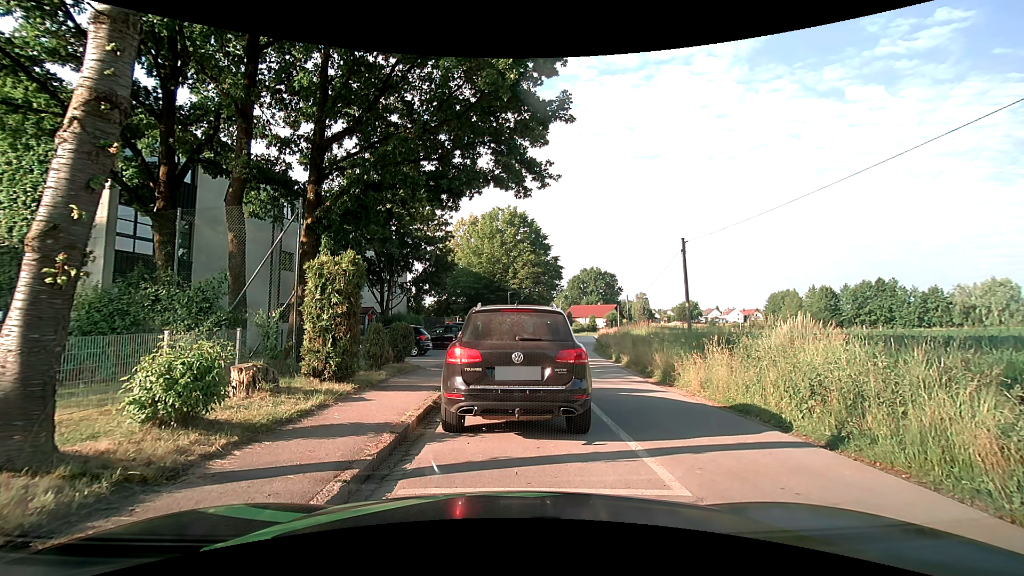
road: residential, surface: asphalt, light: Day
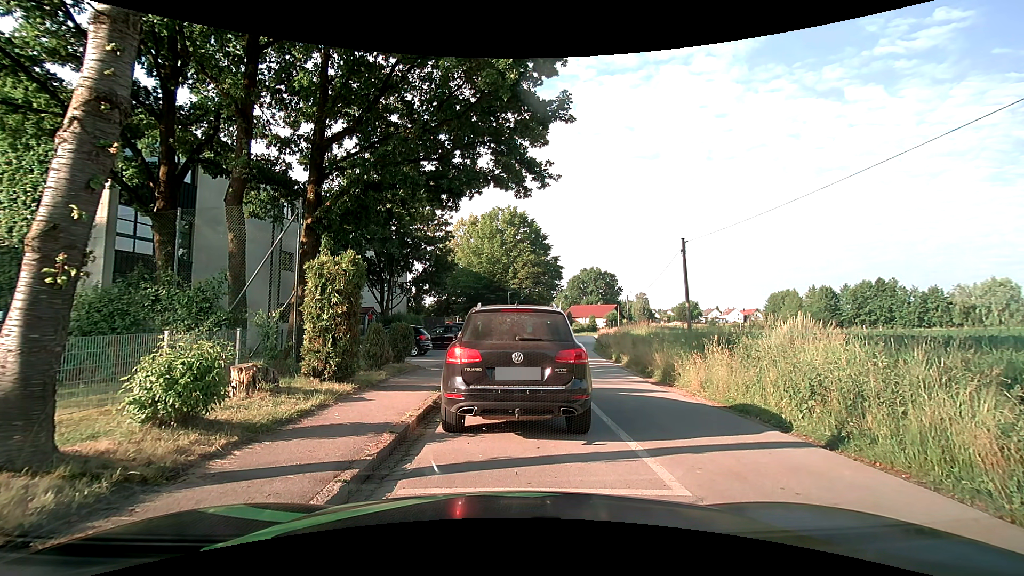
(0.0, 0.0) m; 0°
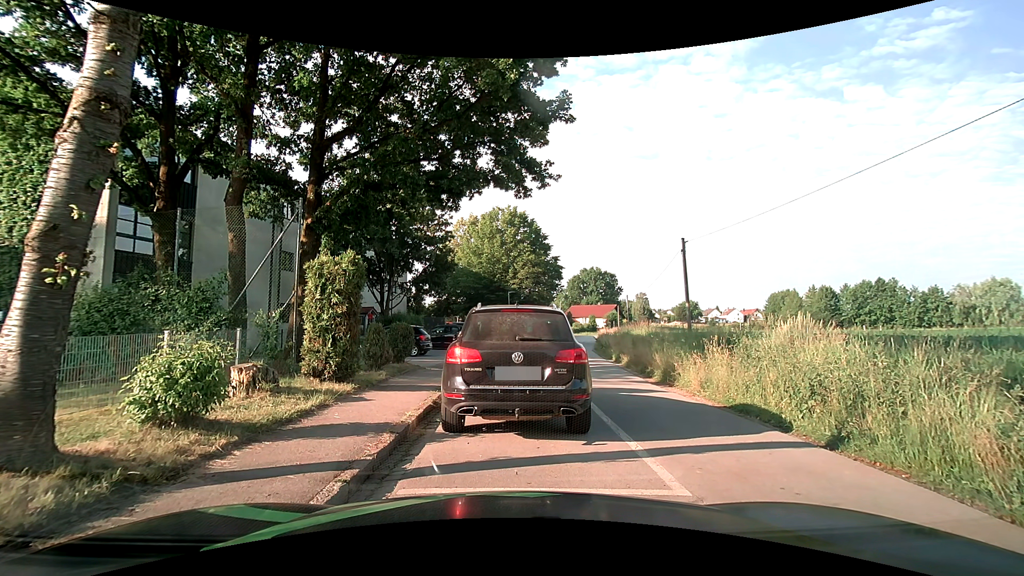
(0.0, 0.0) m; 0°
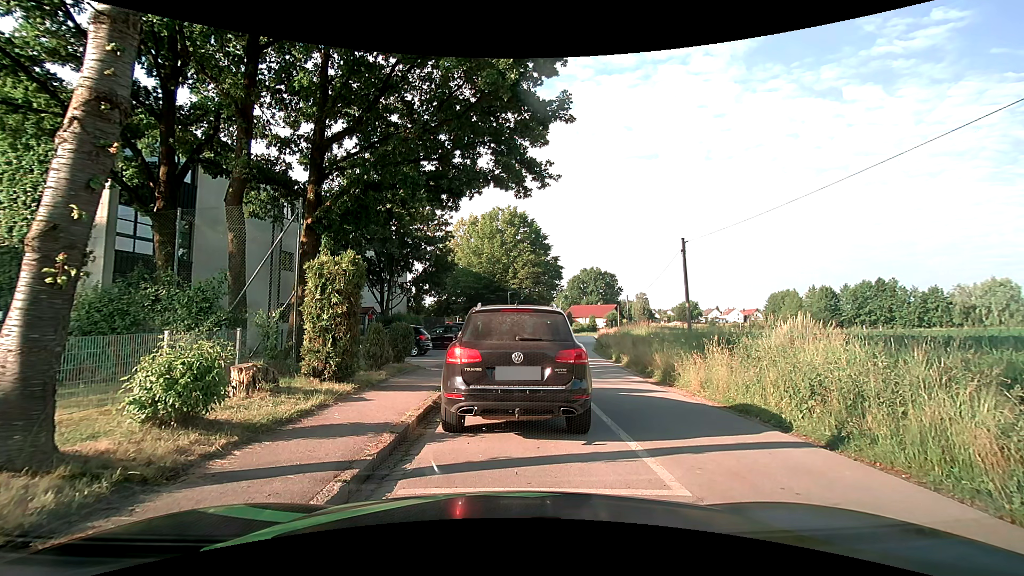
(0.0, 0.0) m; 0°
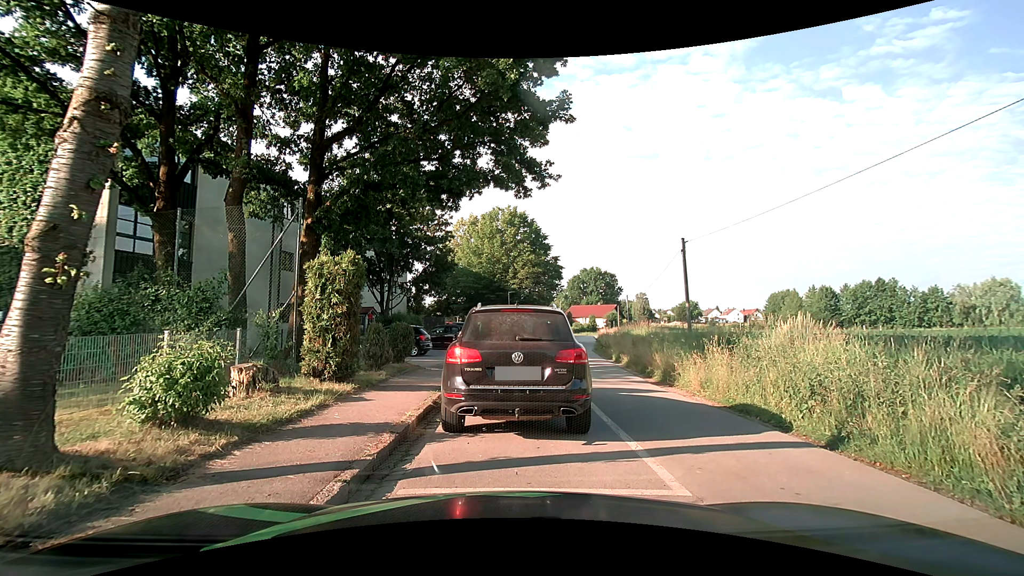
(0.0, 0.0) m; 0°
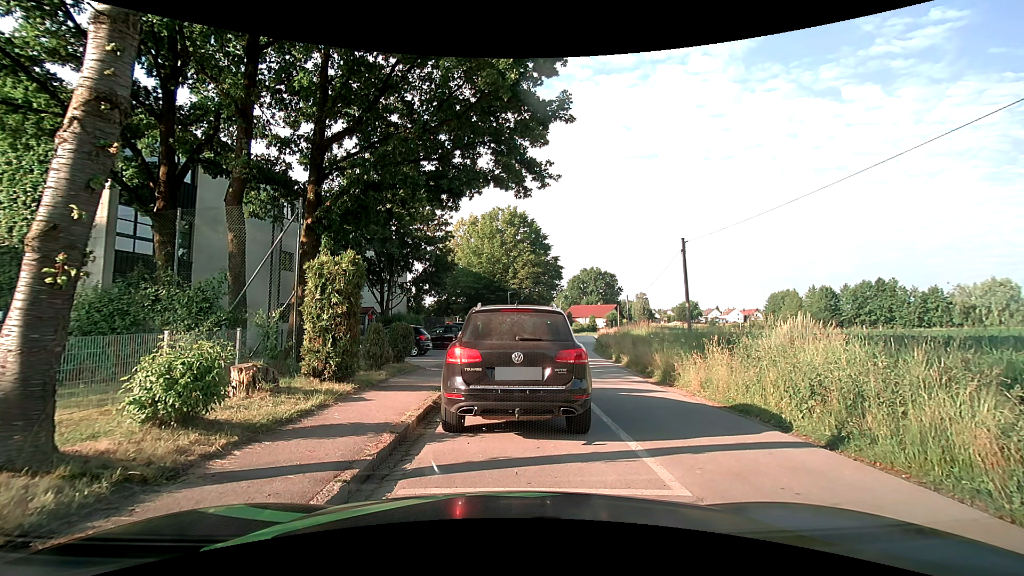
(0.0, 0.0) m; 0°
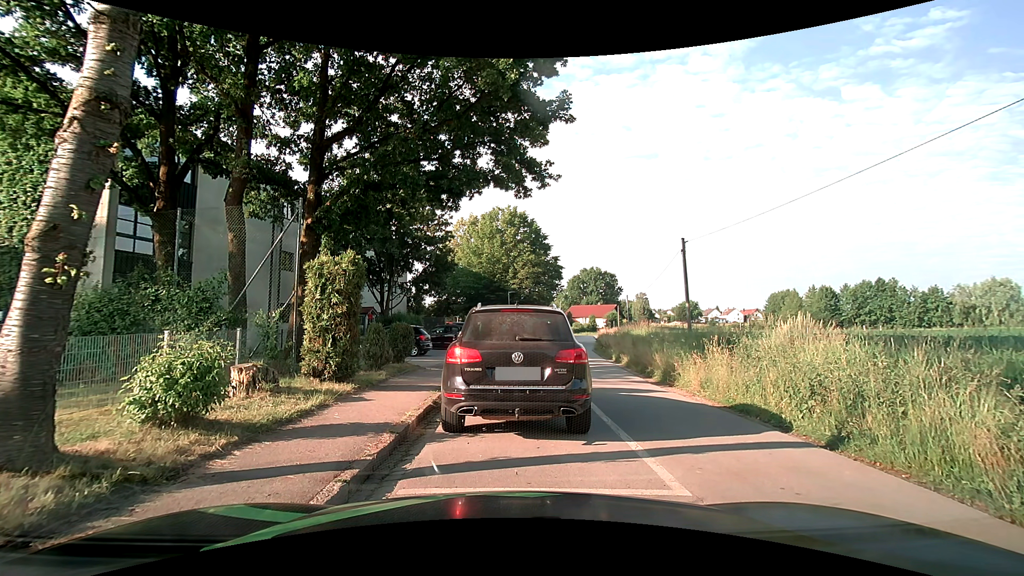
(0.0, 0.0) m; 0°
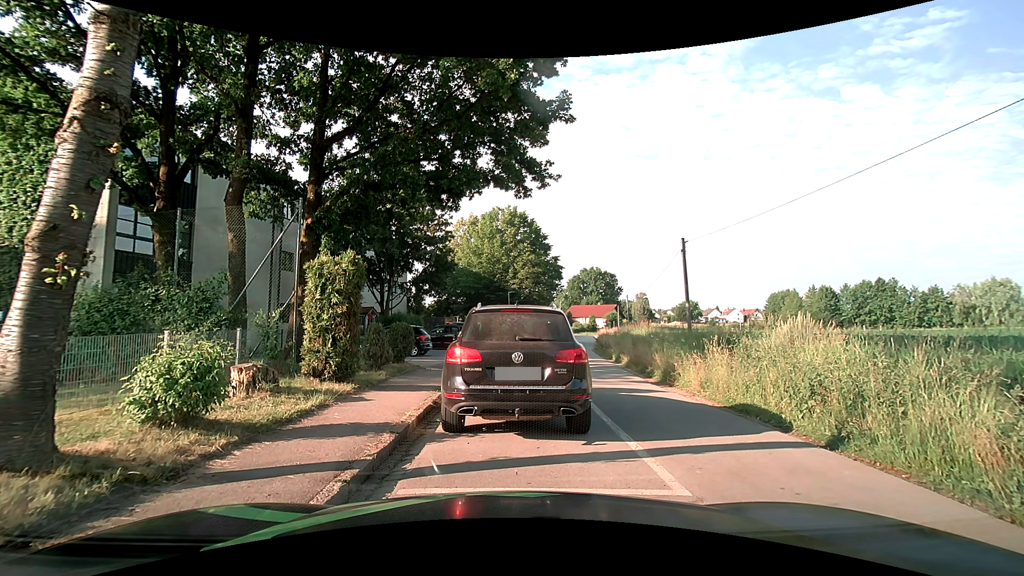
(0.0, 0.0) m; 0°
